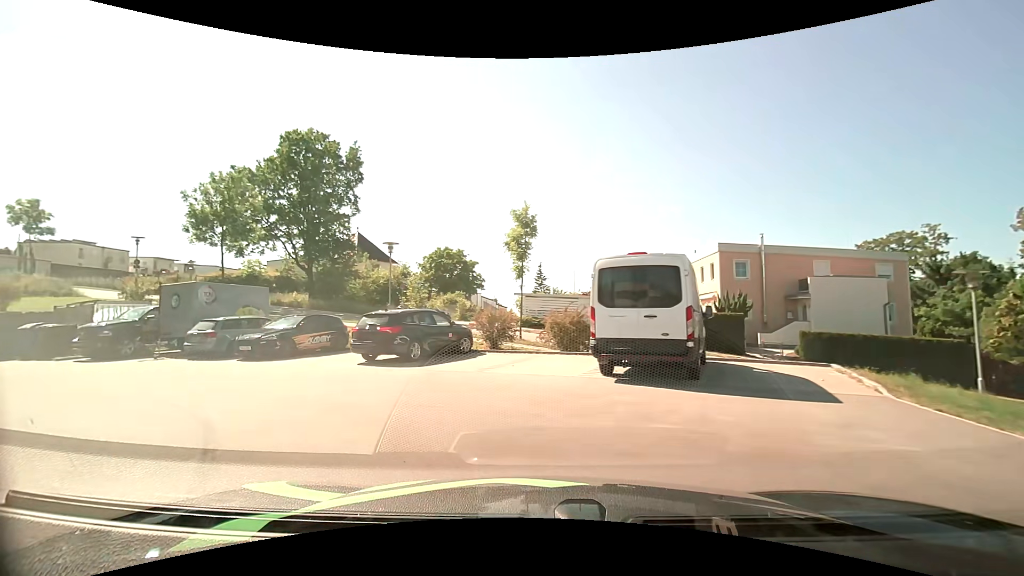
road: residential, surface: asphalt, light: Day
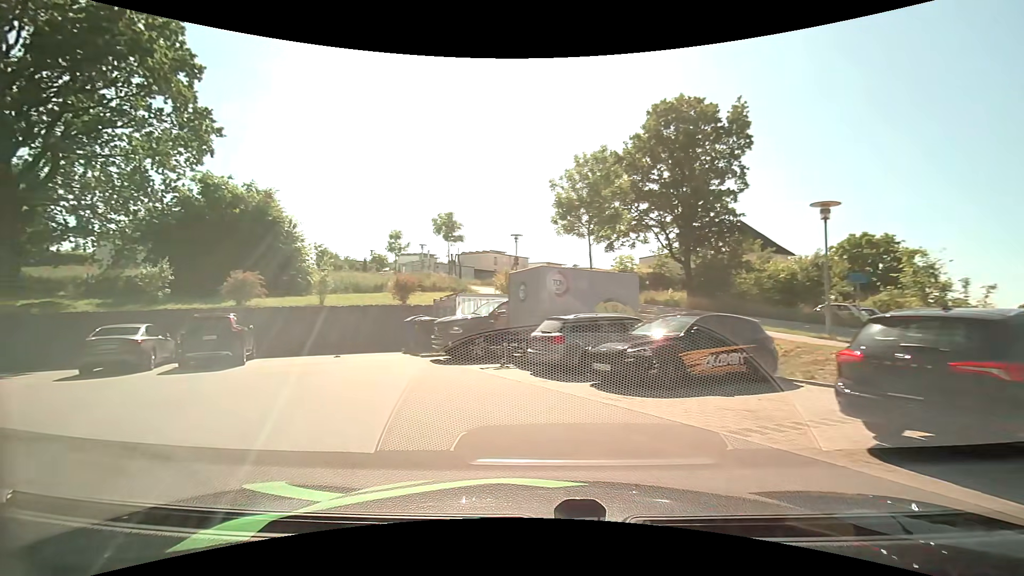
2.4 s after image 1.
(-2.5, +8.0) m; -39°
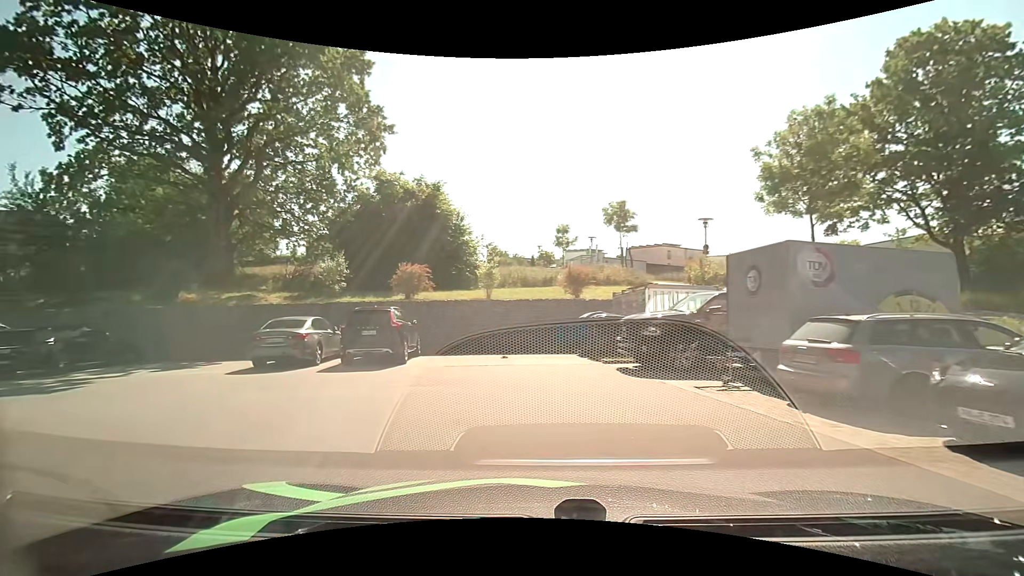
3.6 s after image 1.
(-0.6, +3.4) m; -18°
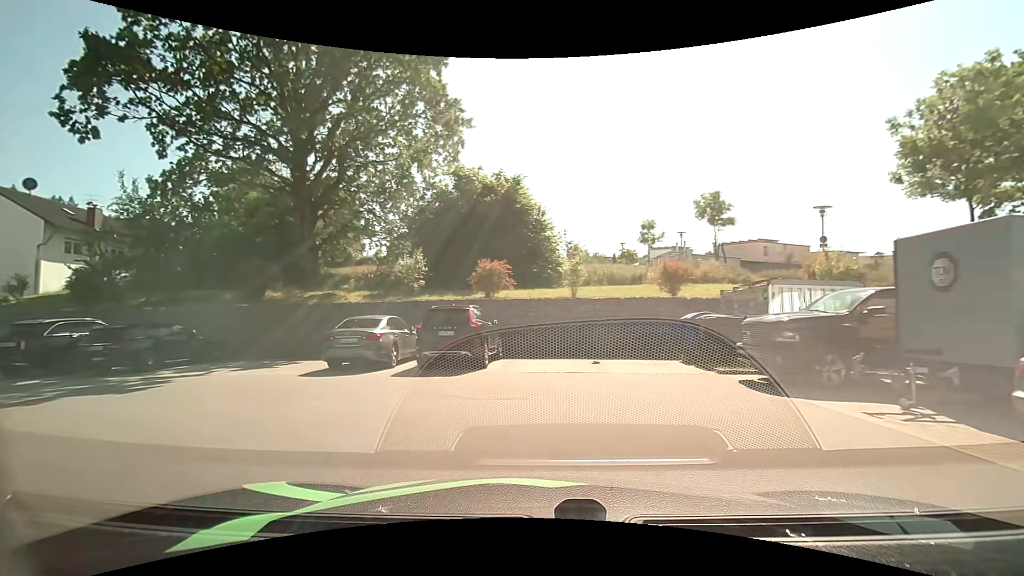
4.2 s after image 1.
(-0.1, +1.7) m; -10°
